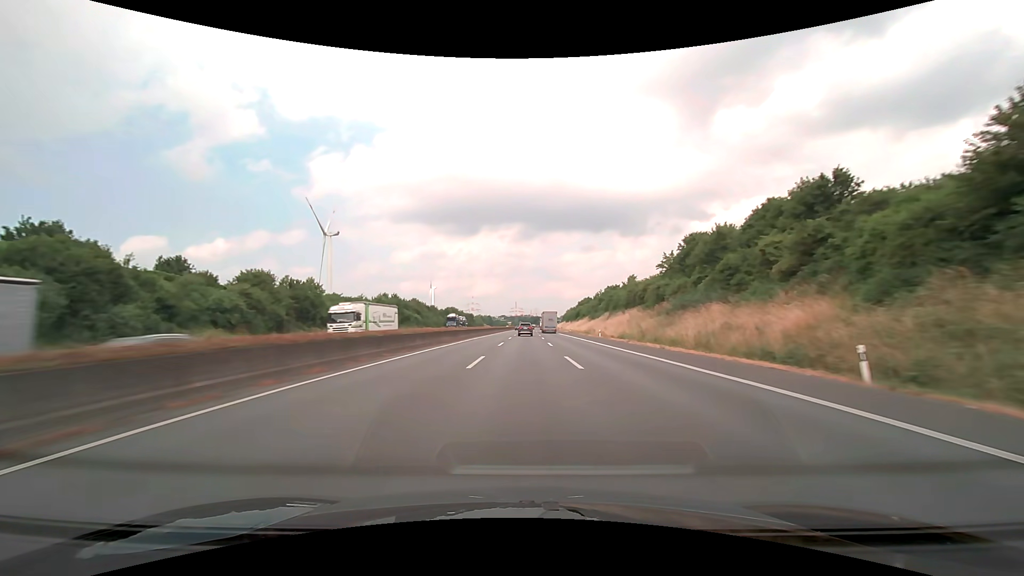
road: motorway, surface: asphalt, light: Day
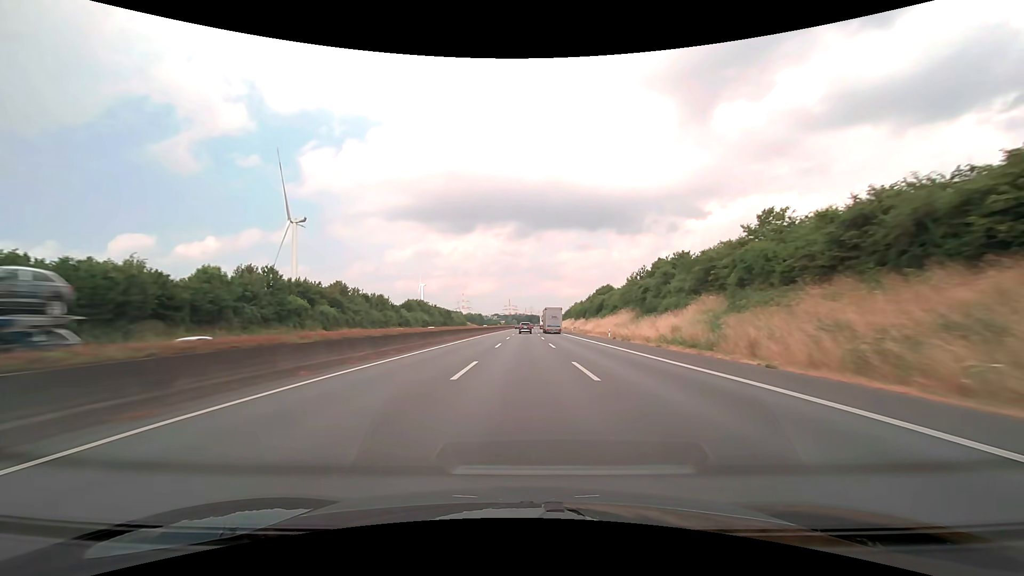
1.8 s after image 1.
(+0.3, +57.2) m; +1°
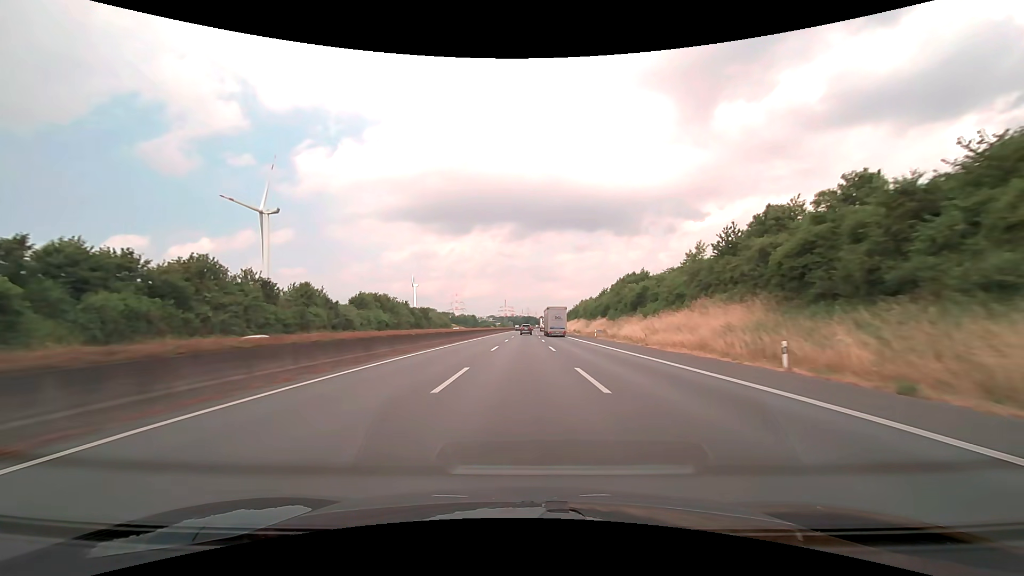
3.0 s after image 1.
(+0.1, +38.2) m; 0°
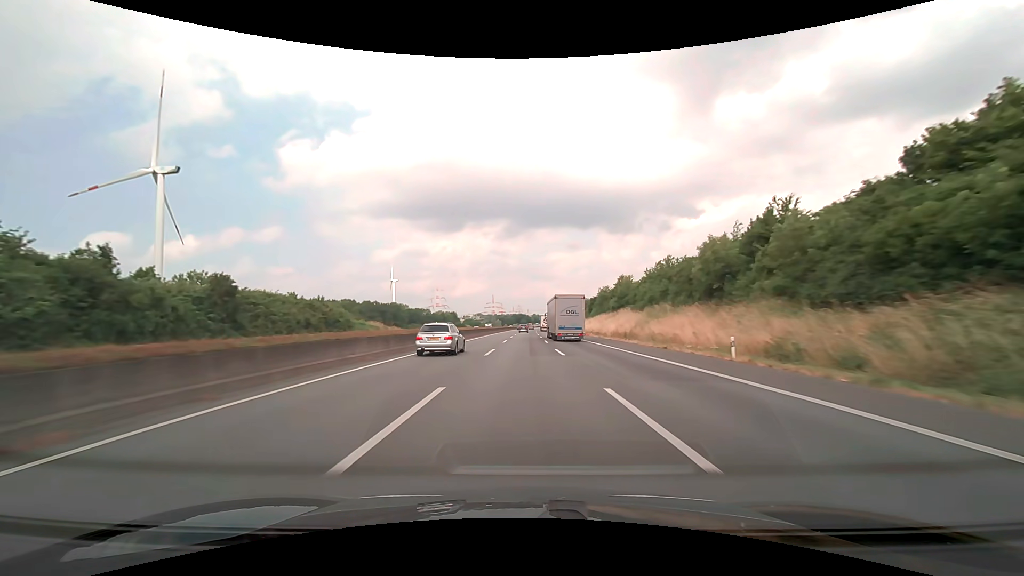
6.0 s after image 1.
(+0.6, +95.2) m; +1°
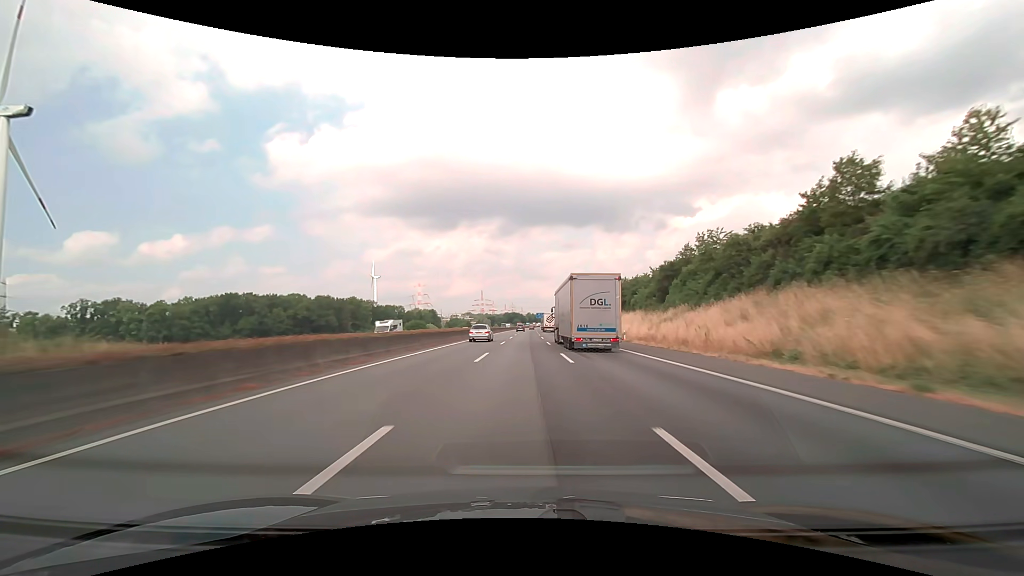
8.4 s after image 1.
(+0.6, +76.1) m; +1°
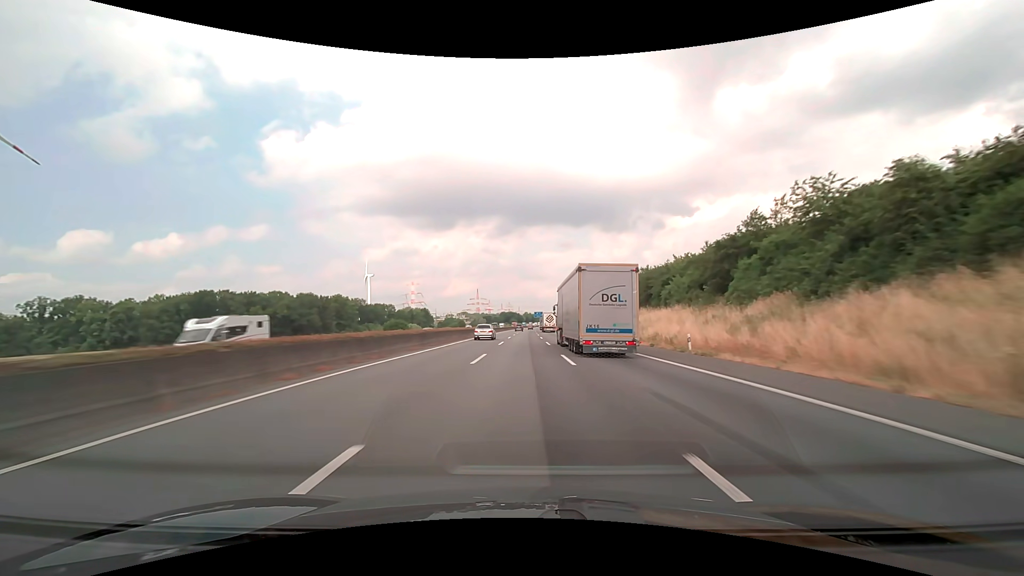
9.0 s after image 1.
(0.0, +19.0) m; 0°
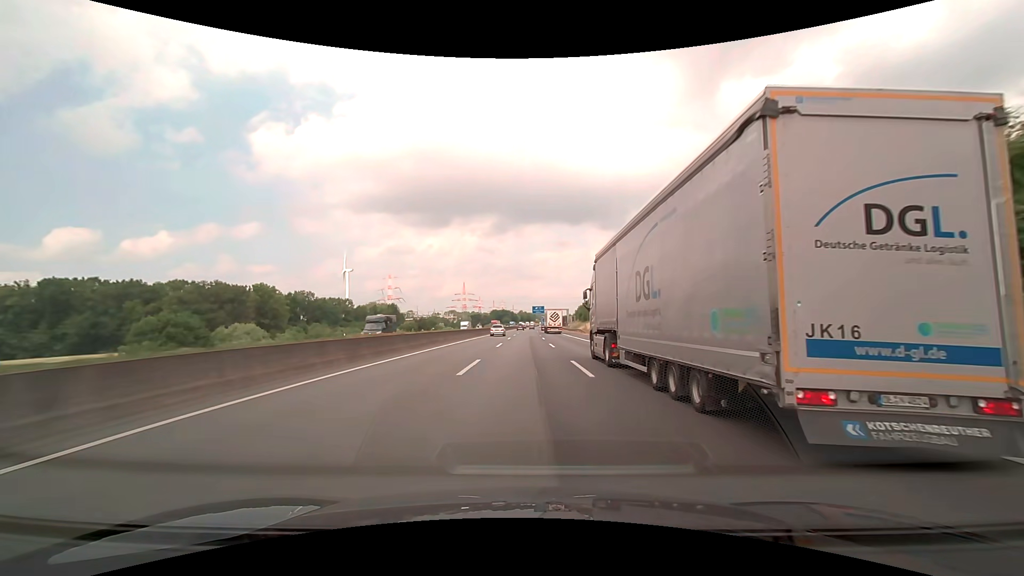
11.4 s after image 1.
(+0.3, +76.1) m; 0°
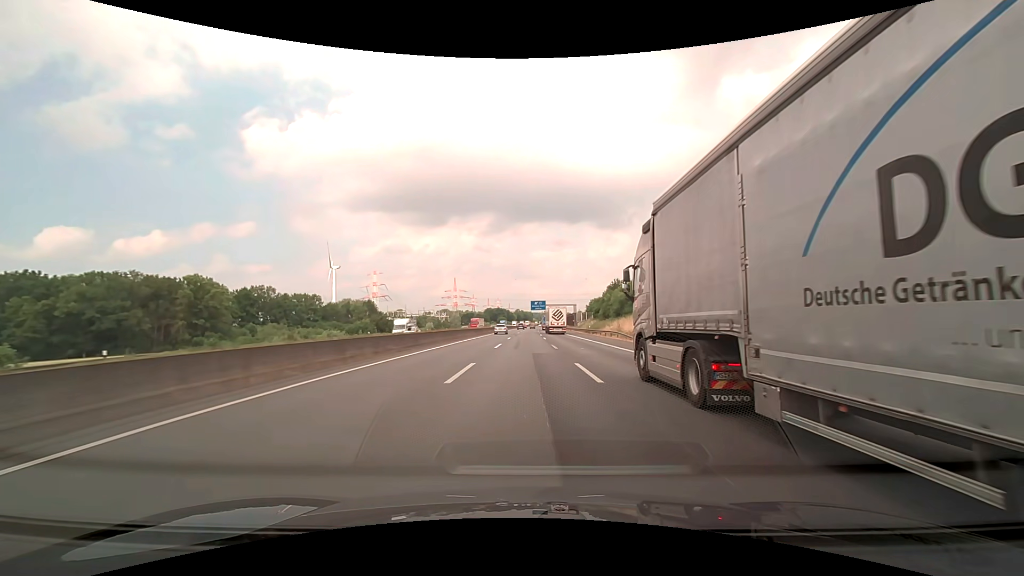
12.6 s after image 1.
(+0.2, +38.0) m; 0°
(0, +10) (0, +20) (0, +30) (0, +40) (0, +50) (0, +60) (0, +70) (+1, +80) (+1, +90) (+1, +100) m
